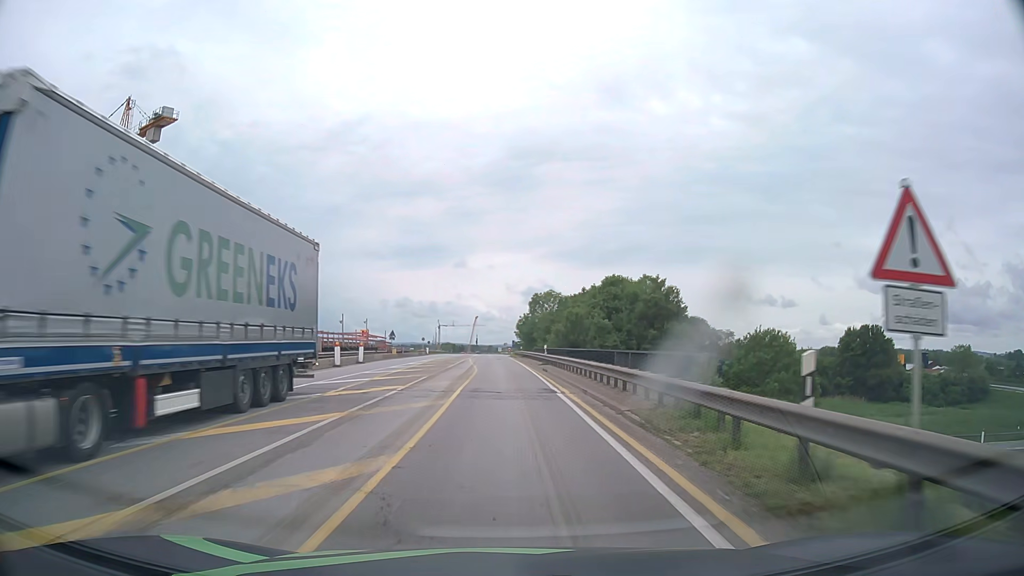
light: Day
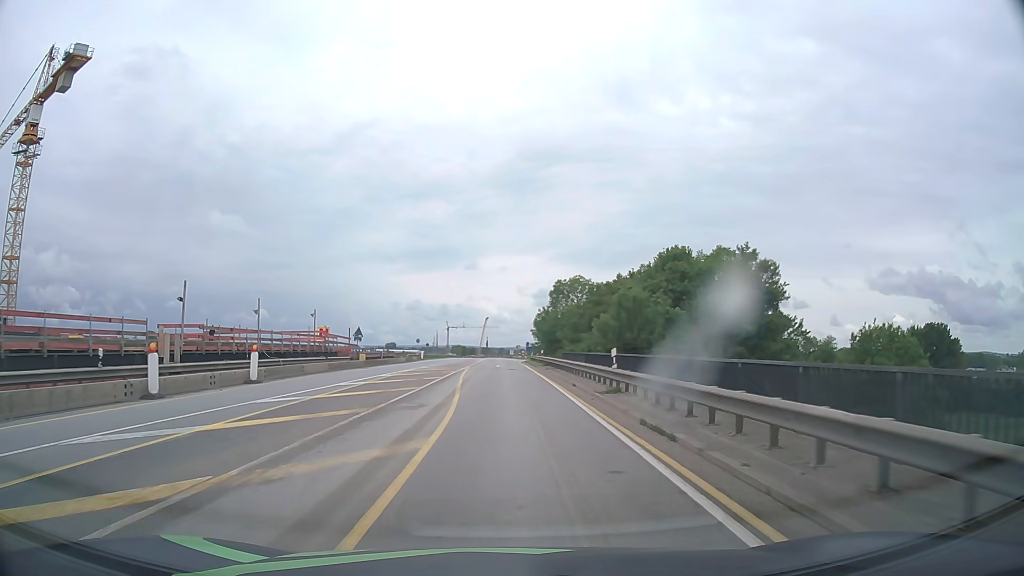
(-0.2, +22.9) m; -2°
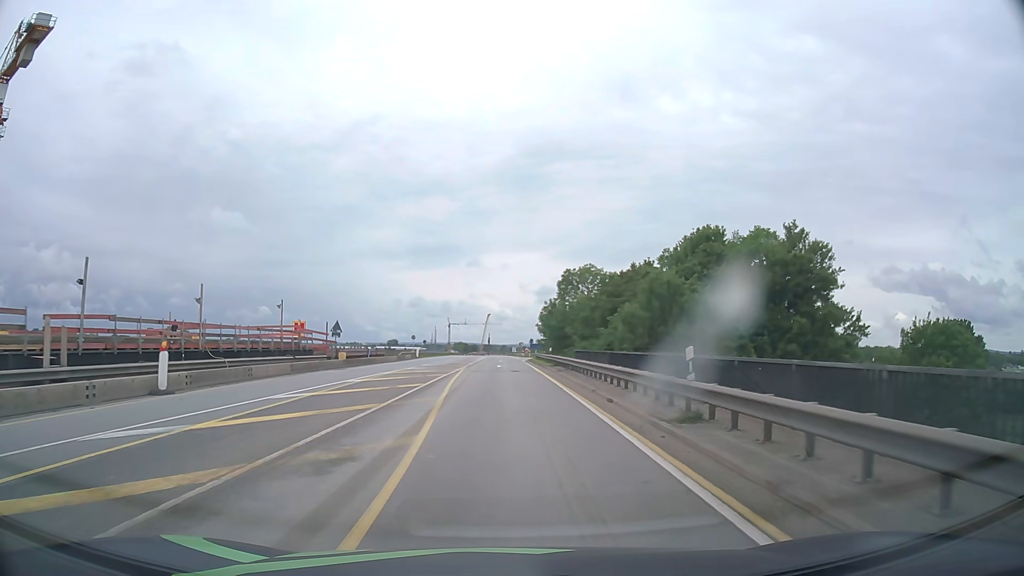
(0.0, +7.6) m; 0°
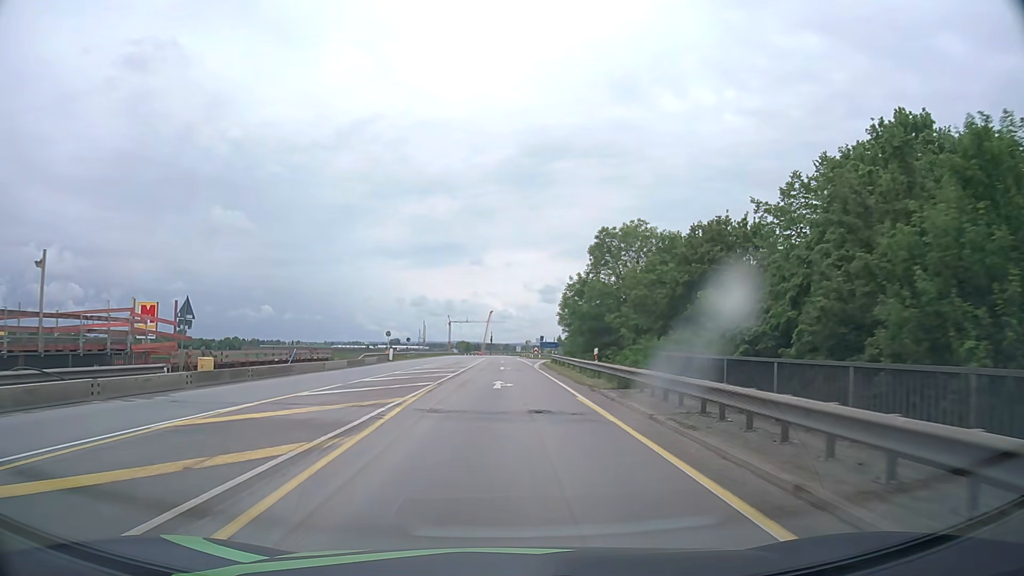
(-0.1, +23.0) m; 0°
